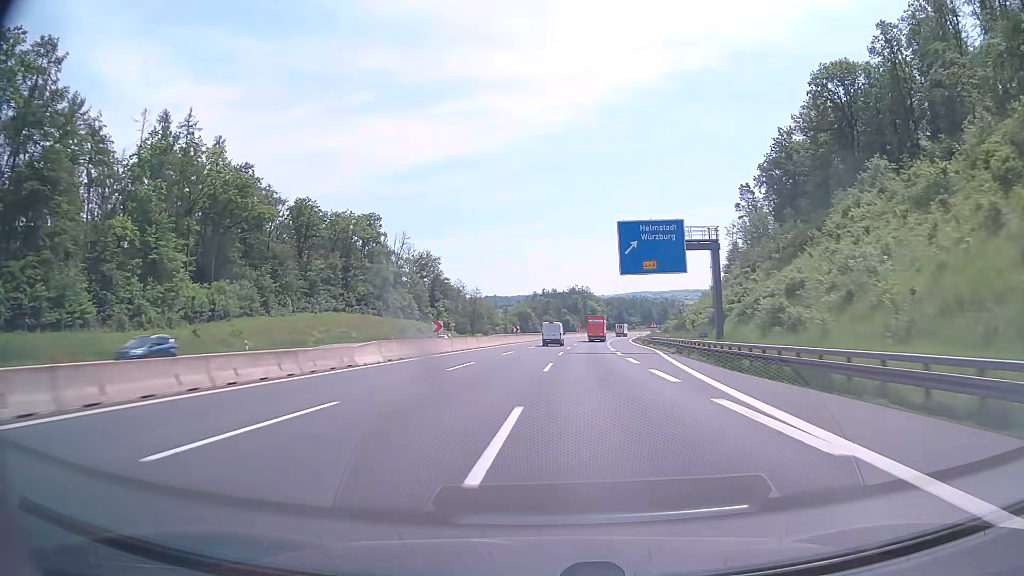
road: motorway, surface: asphalt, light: Day
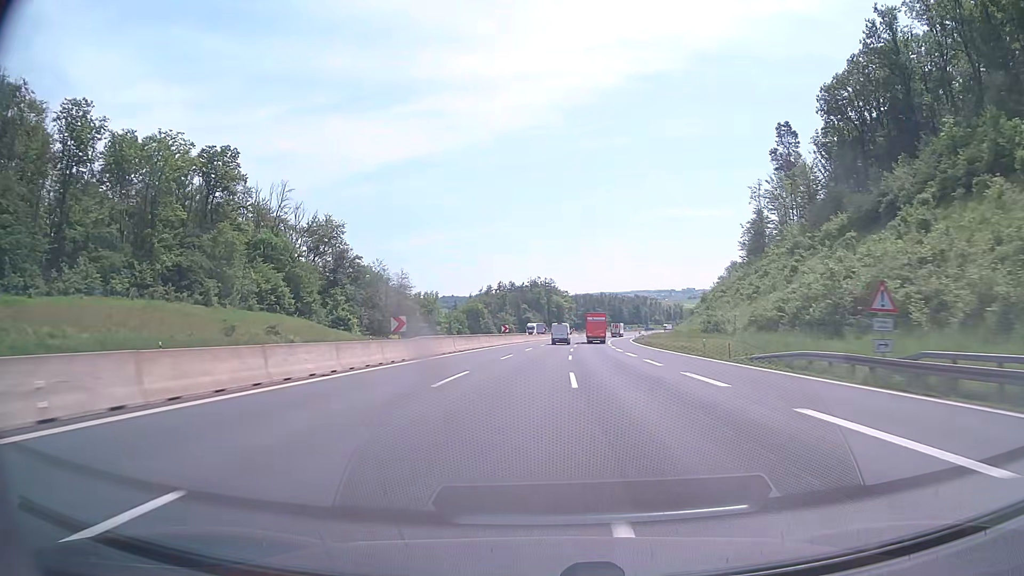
(+1.9, +61.9) m; +4°
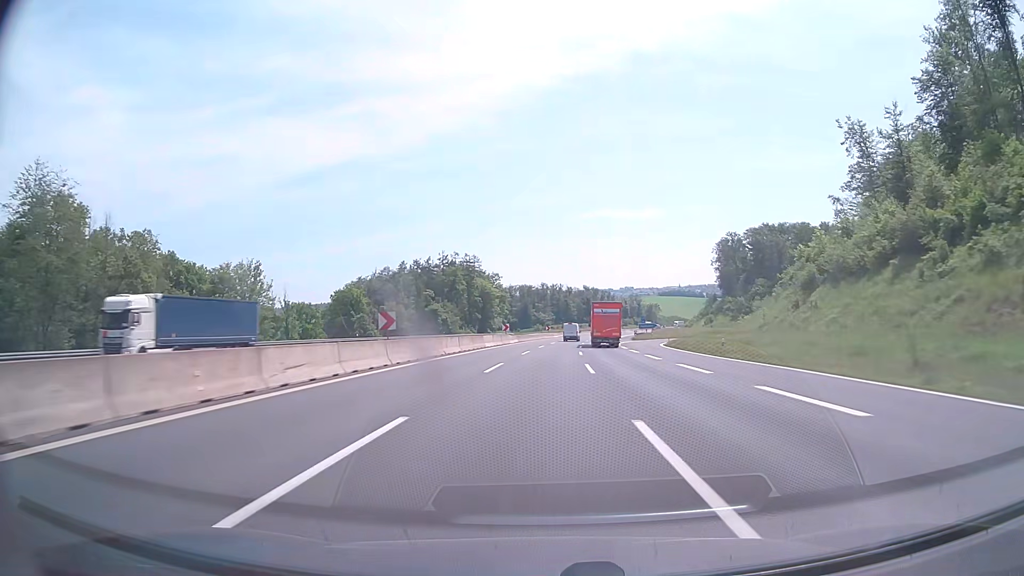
(+4.6, +103.2) m; +5°
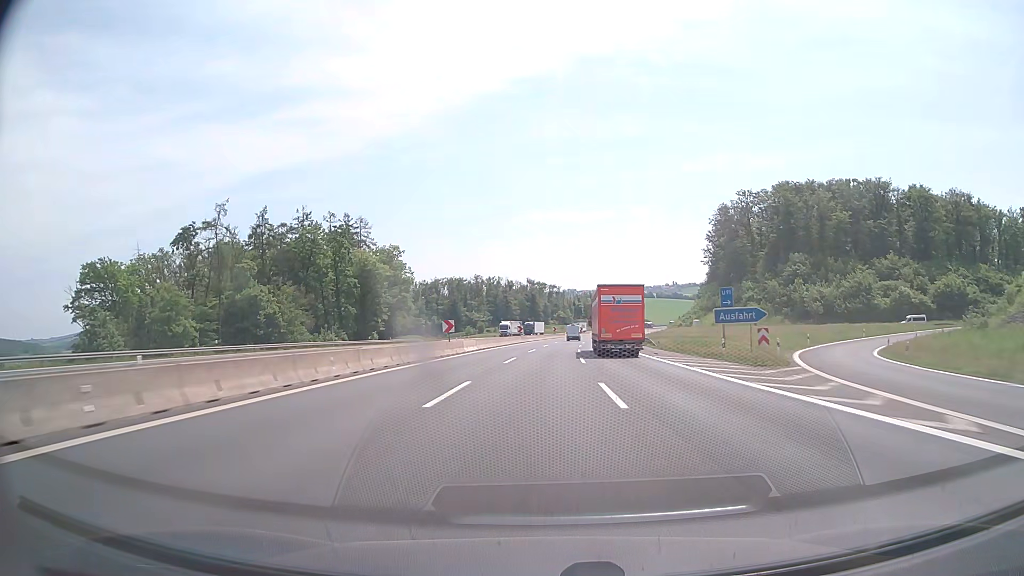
(+3.7, +82.6) m; +5°
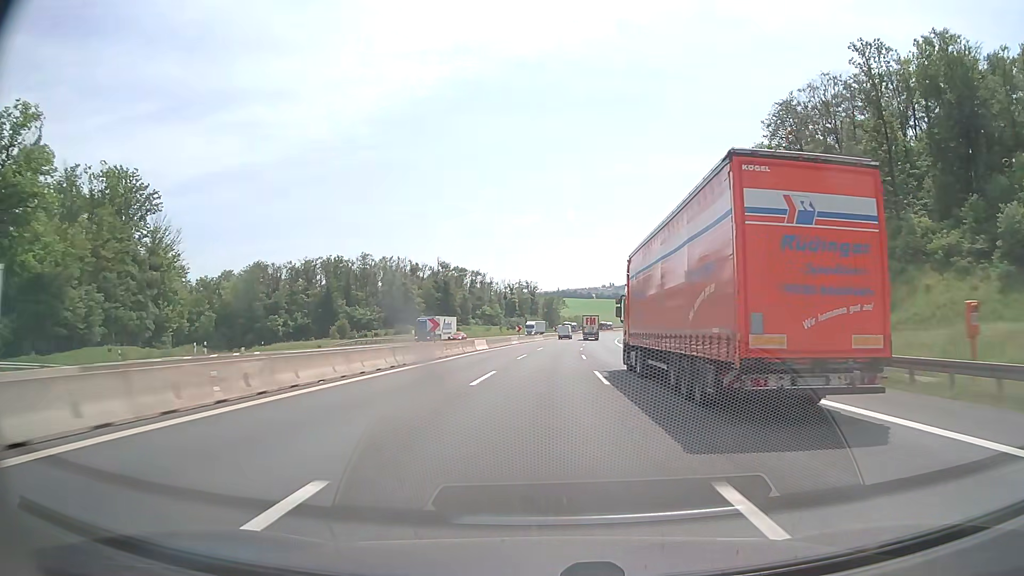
(+5.5, +103.1) m; +6°
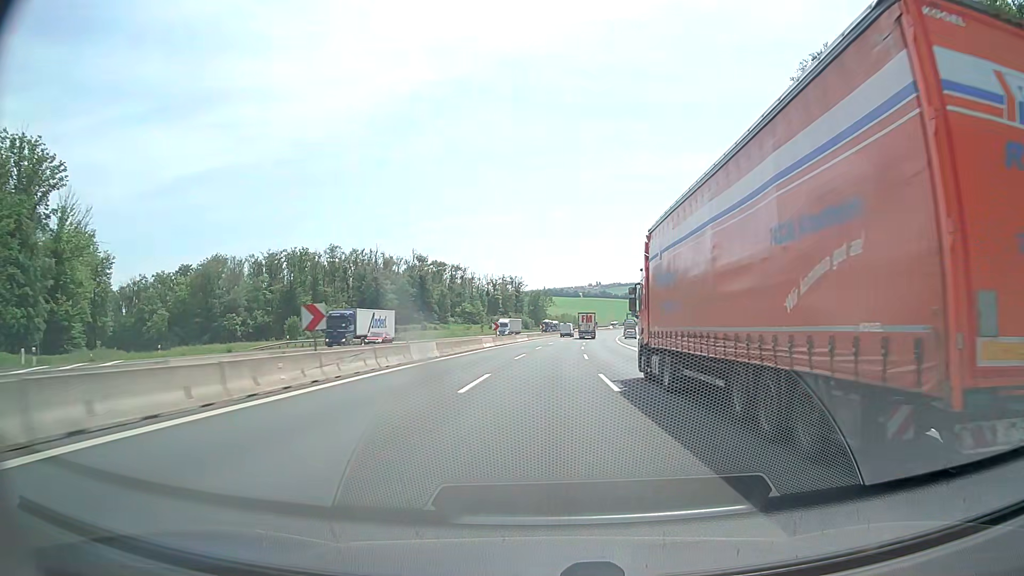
(+0.2, +20.6) m; +1°
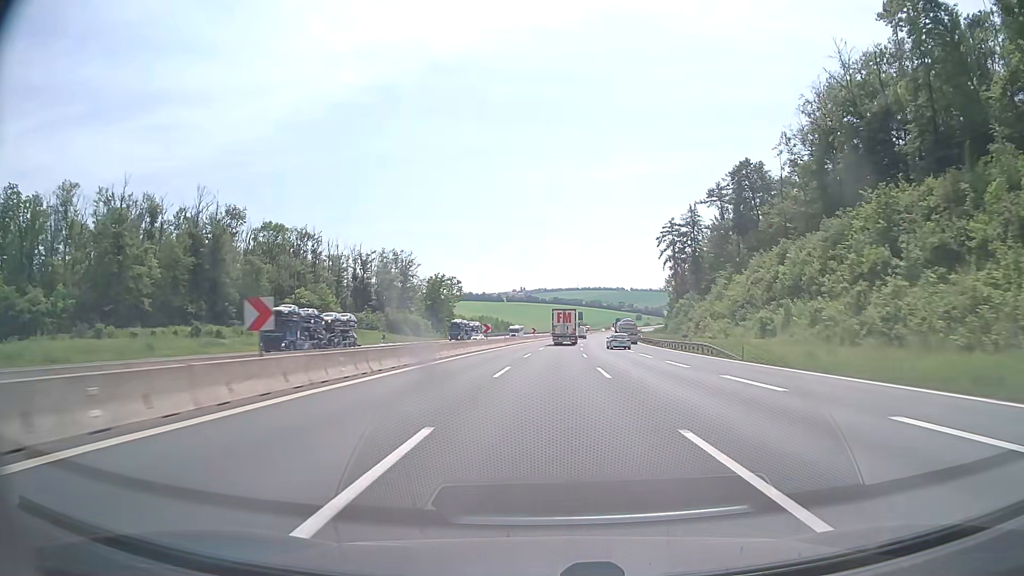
(+5.4, +102.8) m; +6°
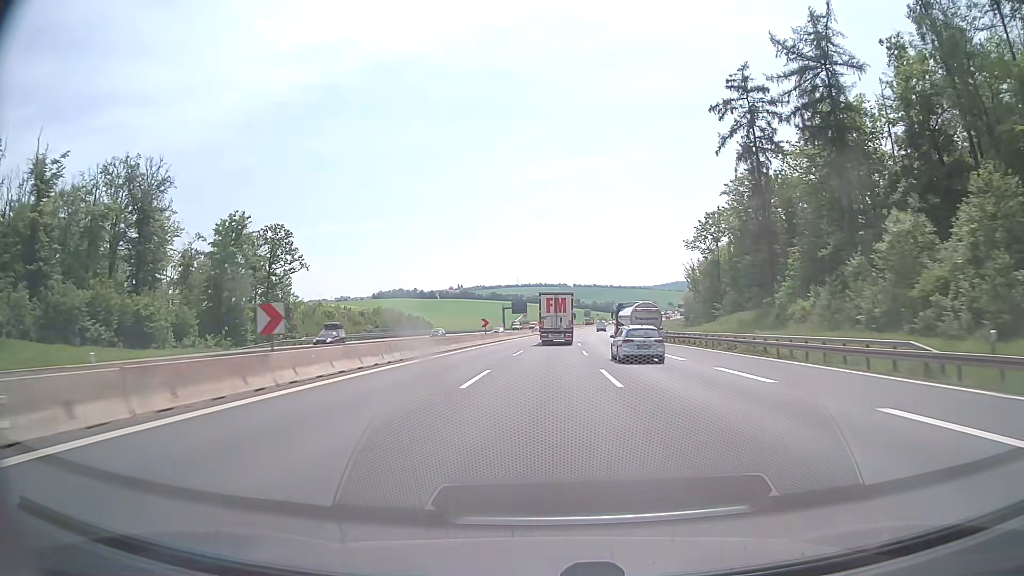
(+4.7, +96.0) m; +5°
(0, +10) (0, +20) (0, +30) (+1, +40) (+1, +50) (+2, +60) (+2, +70) (+3, +80) (+4, +90) (+5, +100) m
